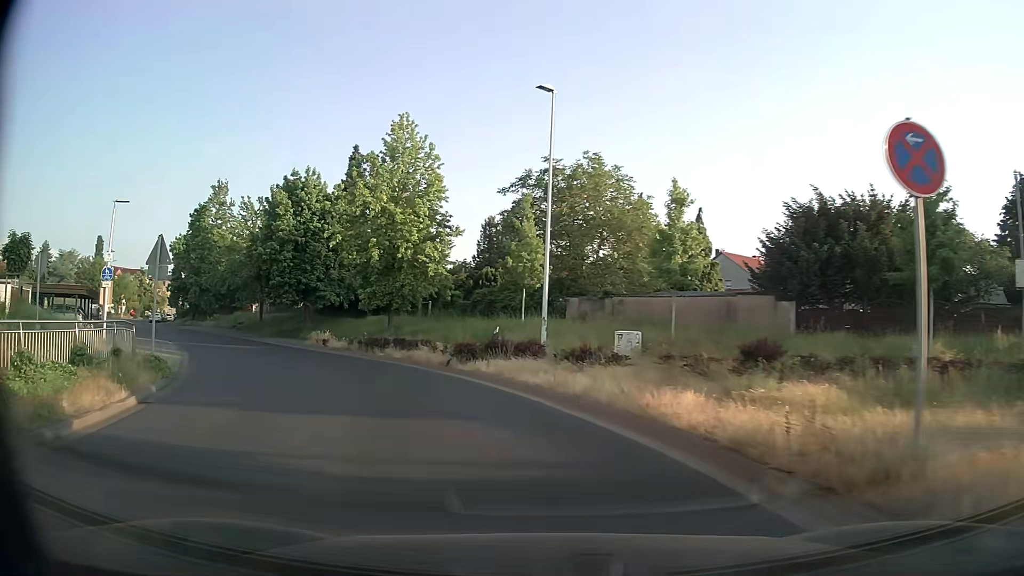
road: tertiary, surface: asphalt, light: Day
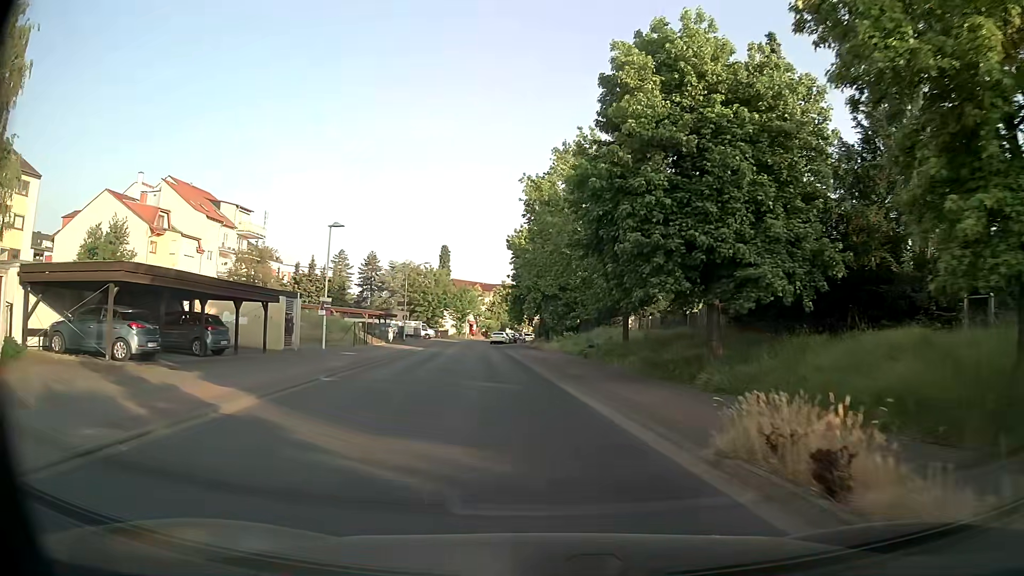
(-8.0, +24.3) m; -34°
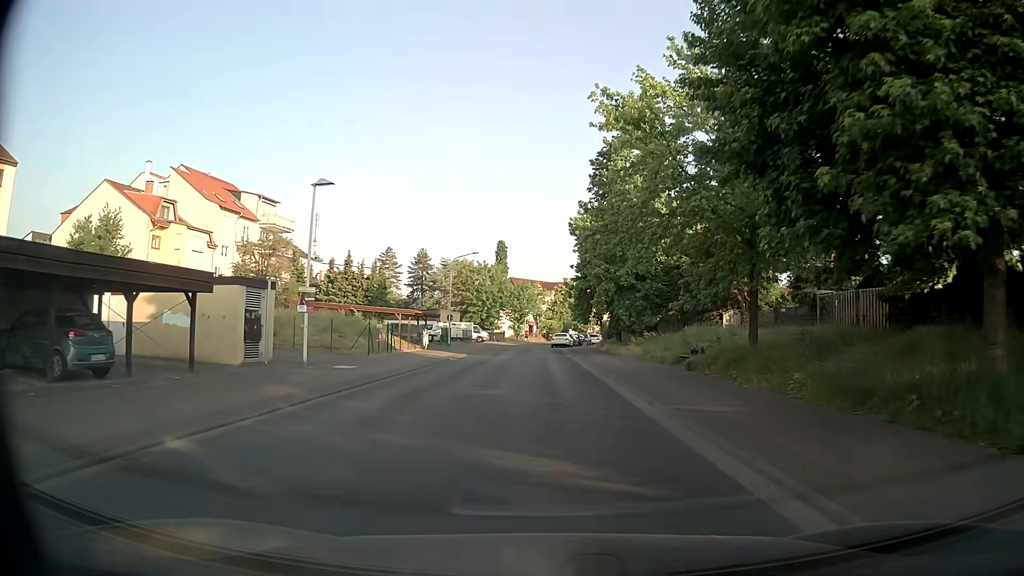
(-0.6, +10.6) m; -6°
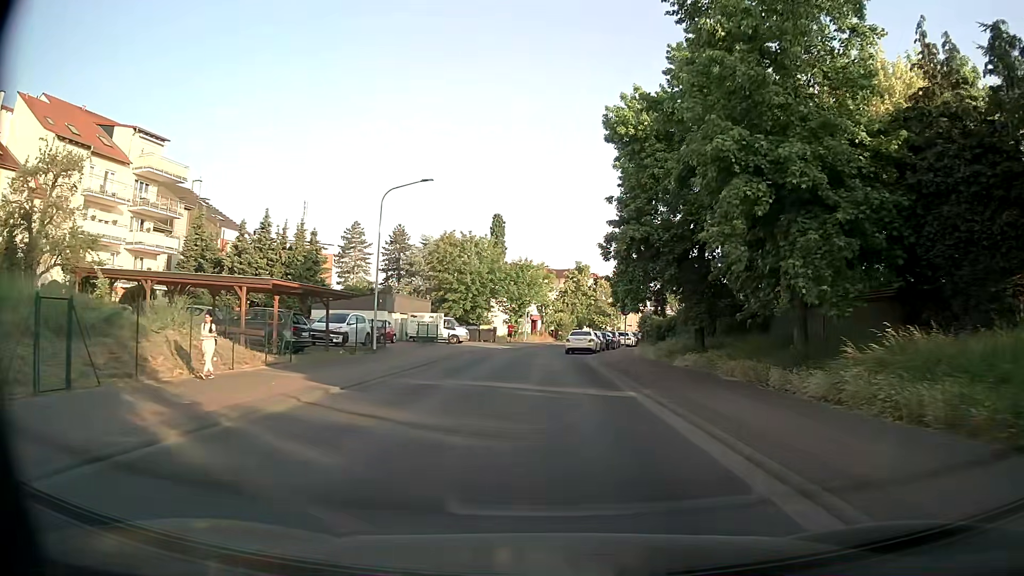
(+0.1, +27.3) m; +1°
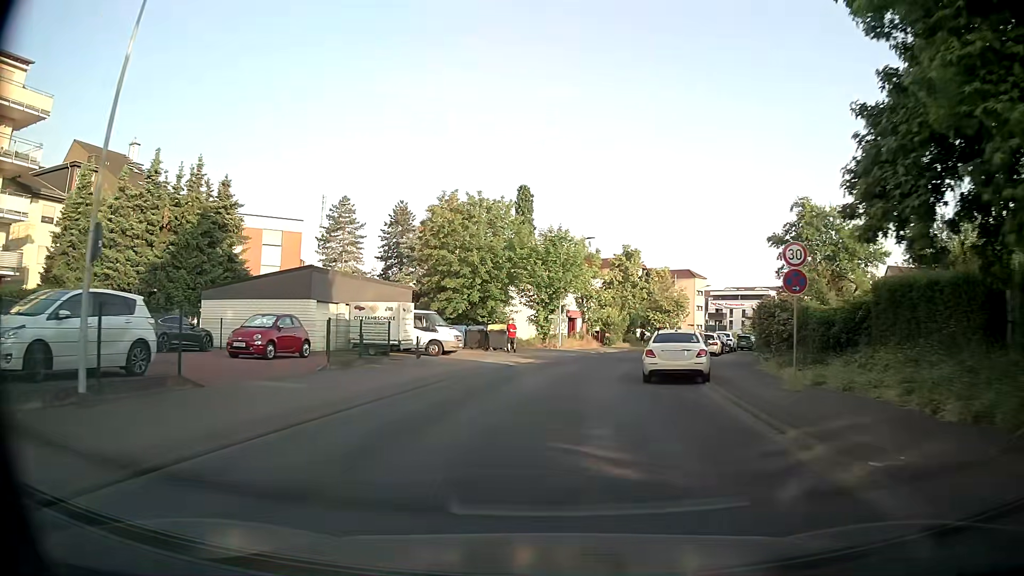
(-0.6, +22.1) m; -4°
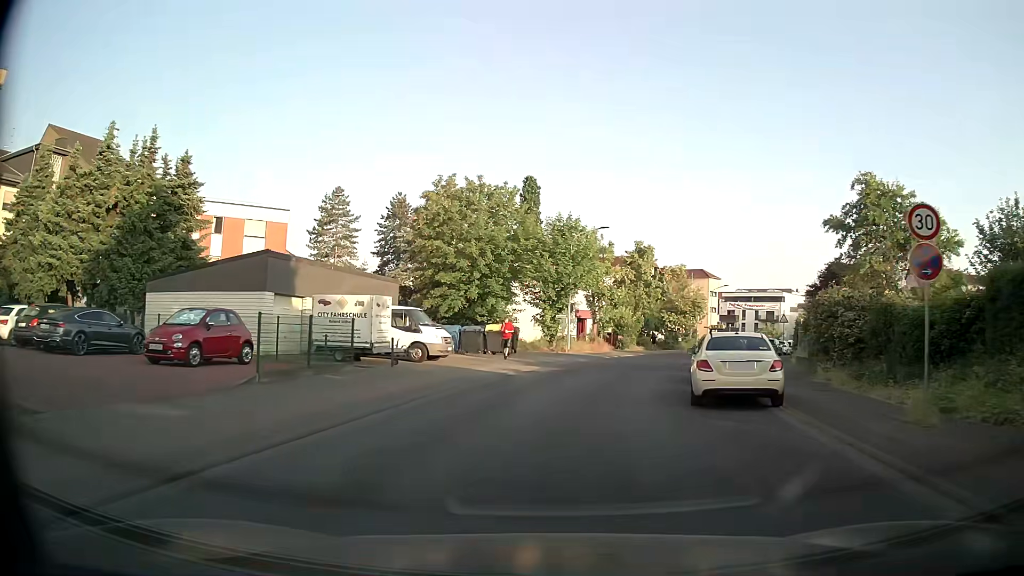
(0.0, +5.5) m; -1°
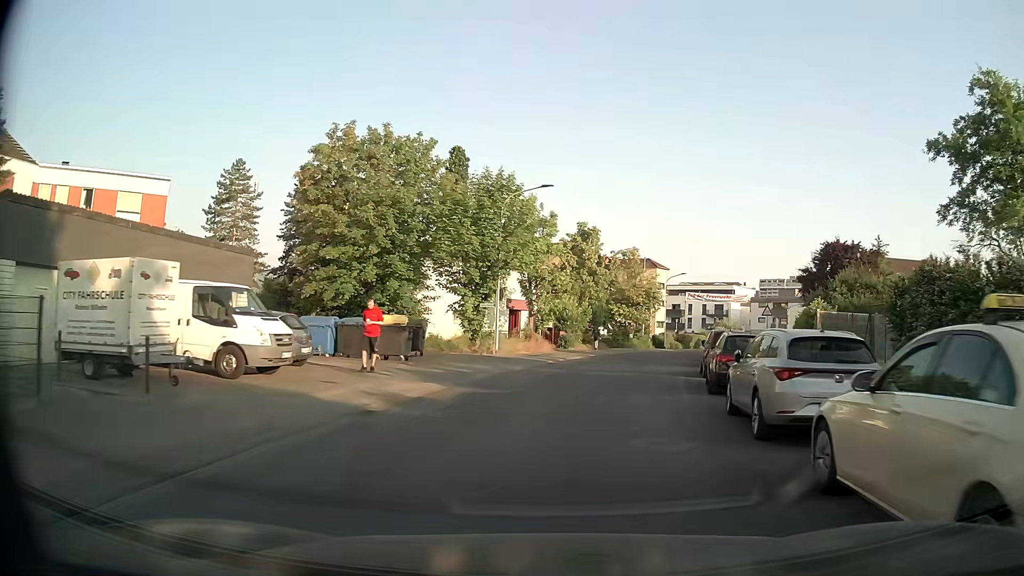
(+0.5, +10.9) m; +6°
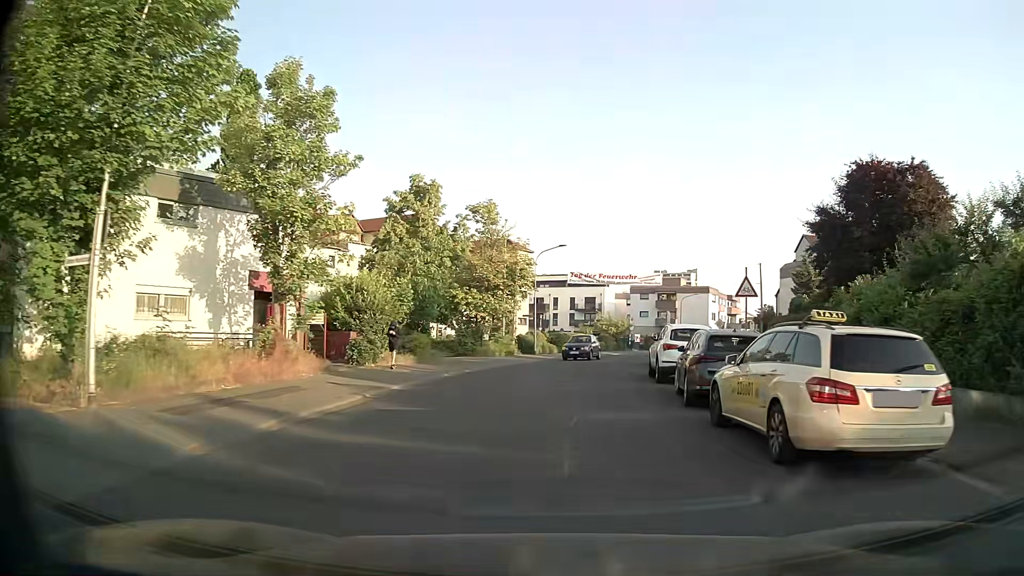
(+2.2, +21.2) m; +12°
(0, +10) (+1, +20) (+2, +30) (+4, +40) (+7, +49) (+11, +58) (+15, +67) (+20, +76) (+24, +85) (+29, +94) m
